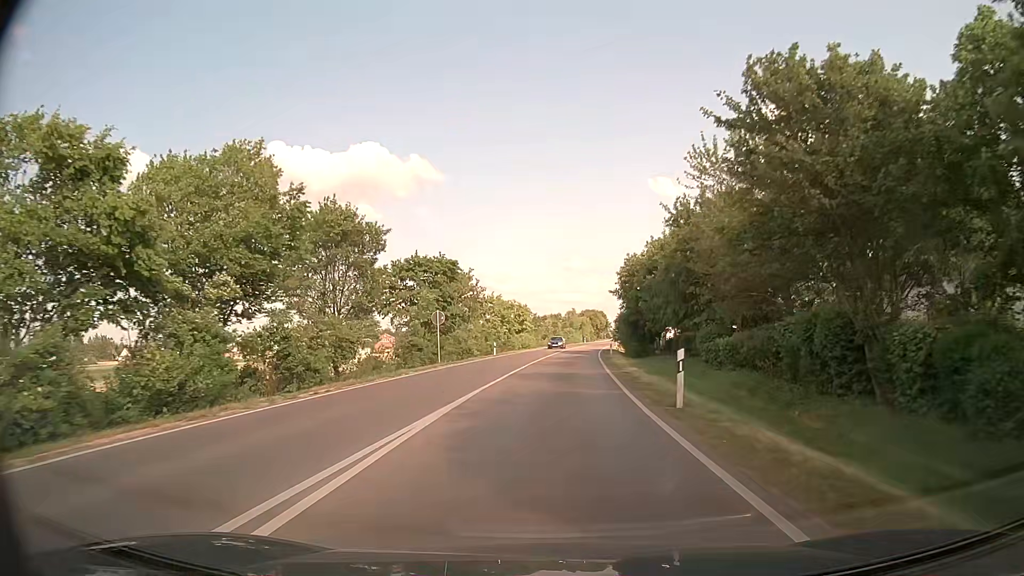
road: primary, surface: asphalt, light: Day
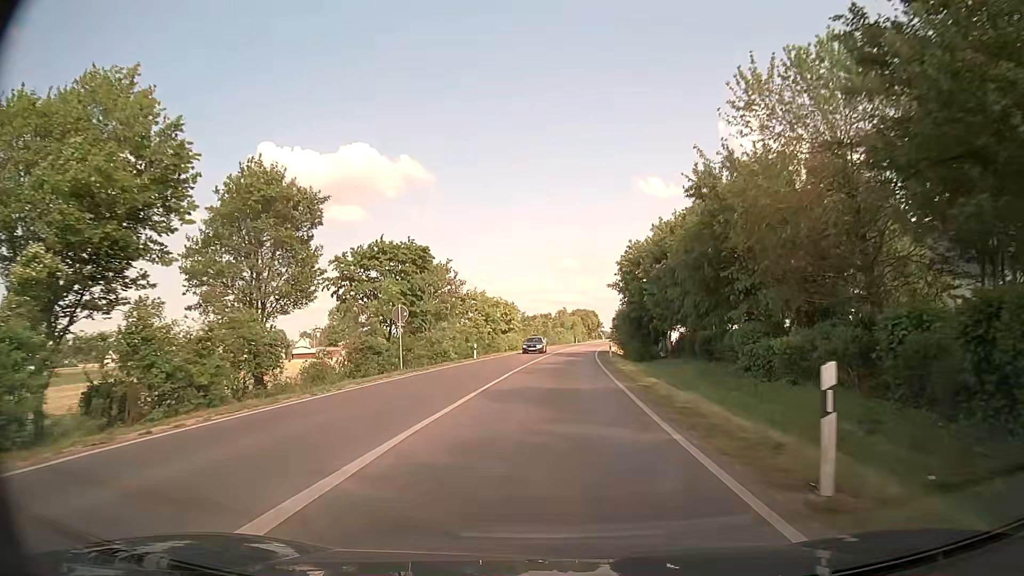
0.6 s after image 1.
(+0.1, +7.5) m; +1°
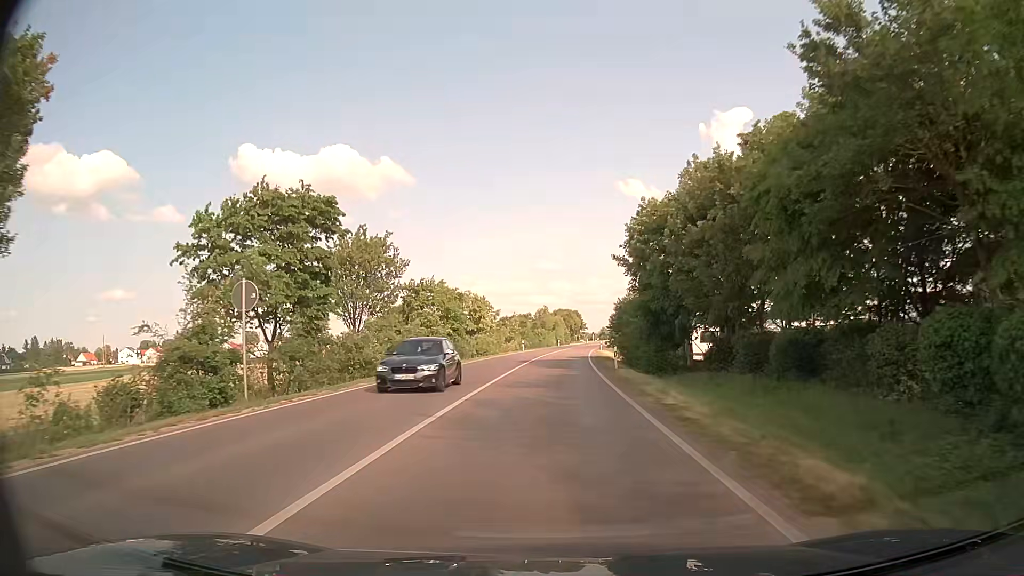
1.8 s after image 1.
(+0.2, +14.8) m; +1°
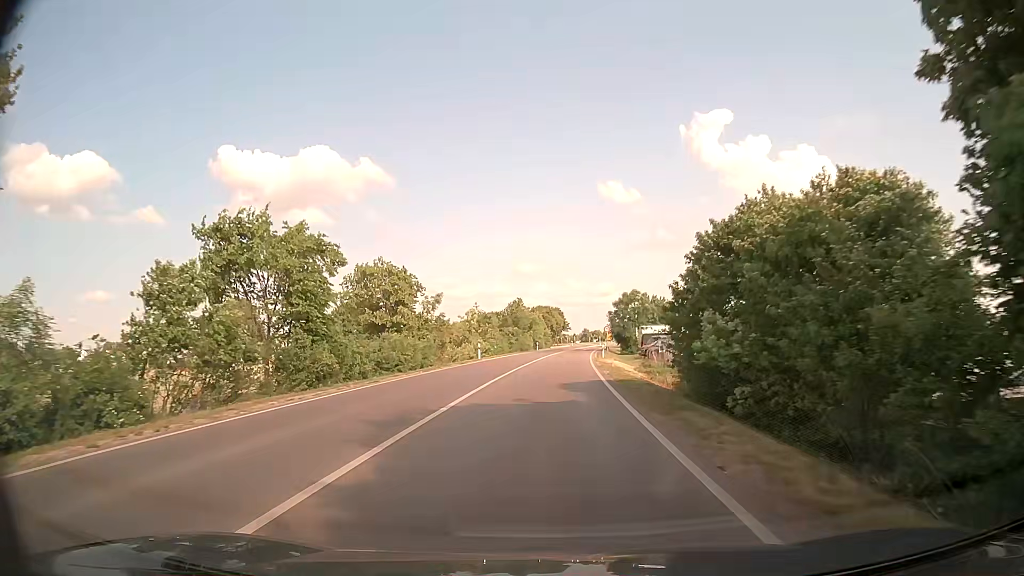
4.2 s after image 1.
(+0.9, +29.8) m; +2°
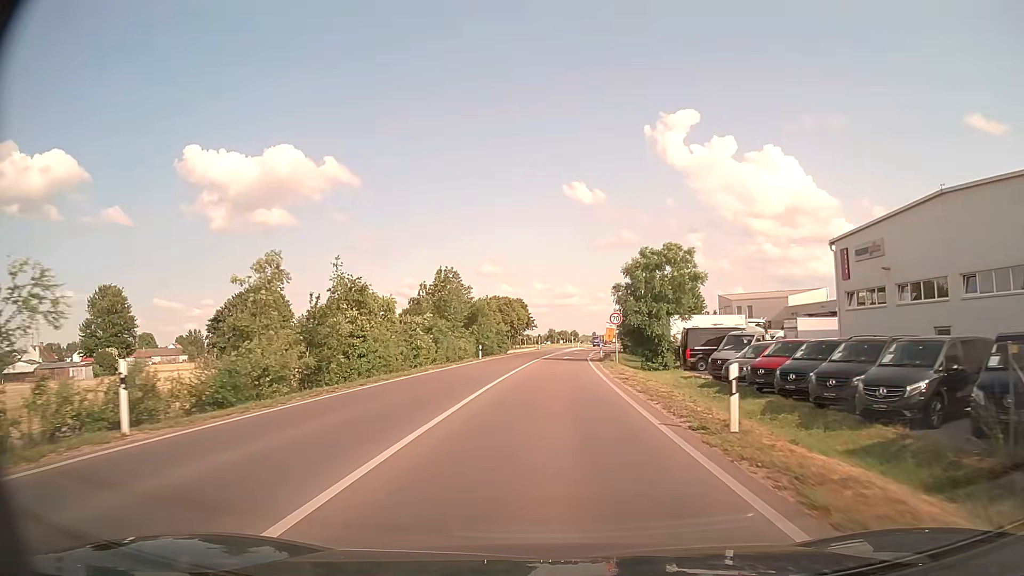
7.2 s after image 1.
(+0.9, +41.5) m; +3°
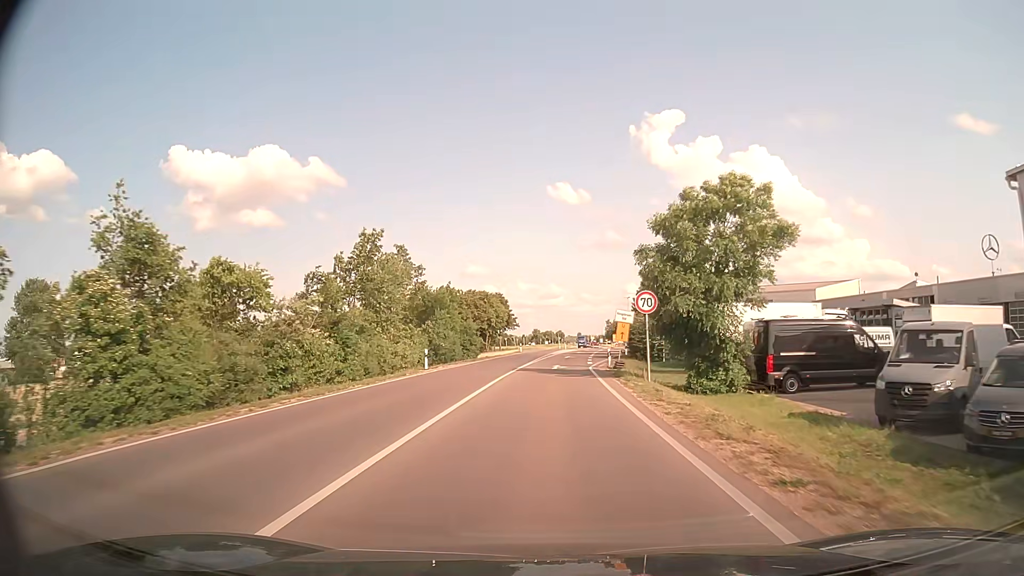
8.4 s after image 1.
(+0.2, +17.6) m; +1°
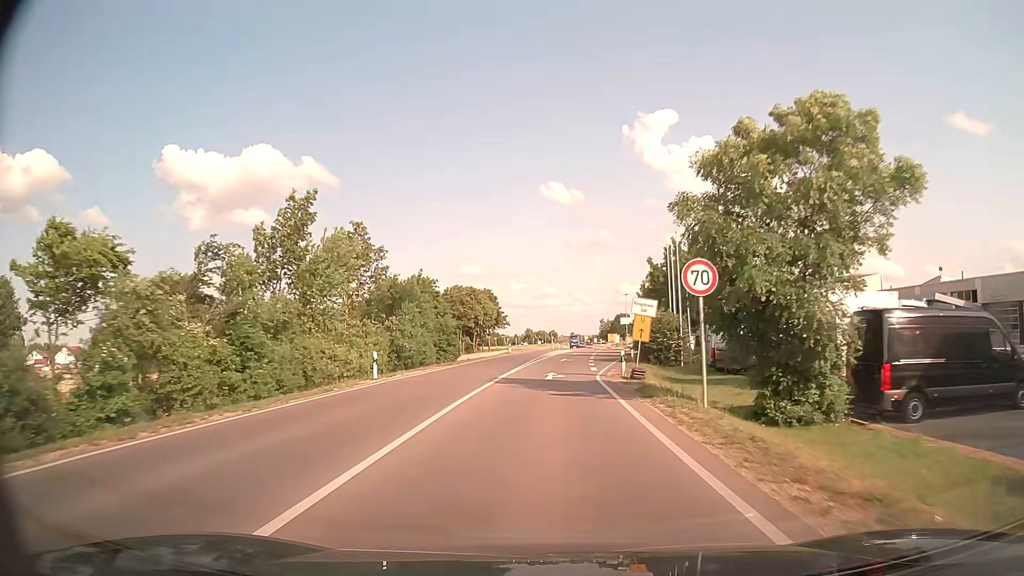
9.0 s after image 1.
(0.0, +9.0) m; +1°
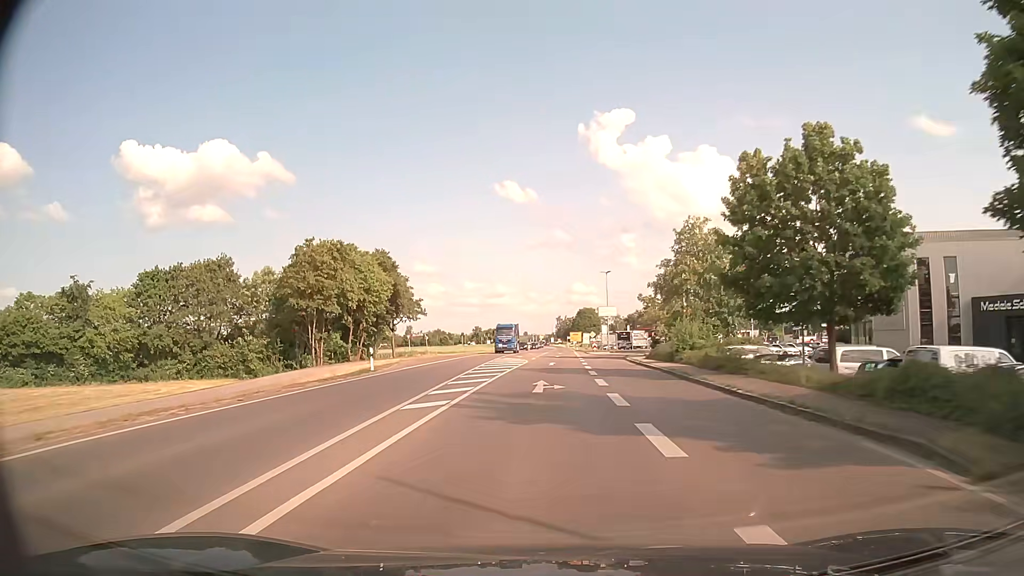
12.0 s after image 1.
(+1.4, +46.3) m; +4°
(0, +10) (0, +20) (0, +30) (+1, +40) (+1, +50) (+1, +60) (+1, +70) (+2, +80) (+2, +90) (+2, +100) m
